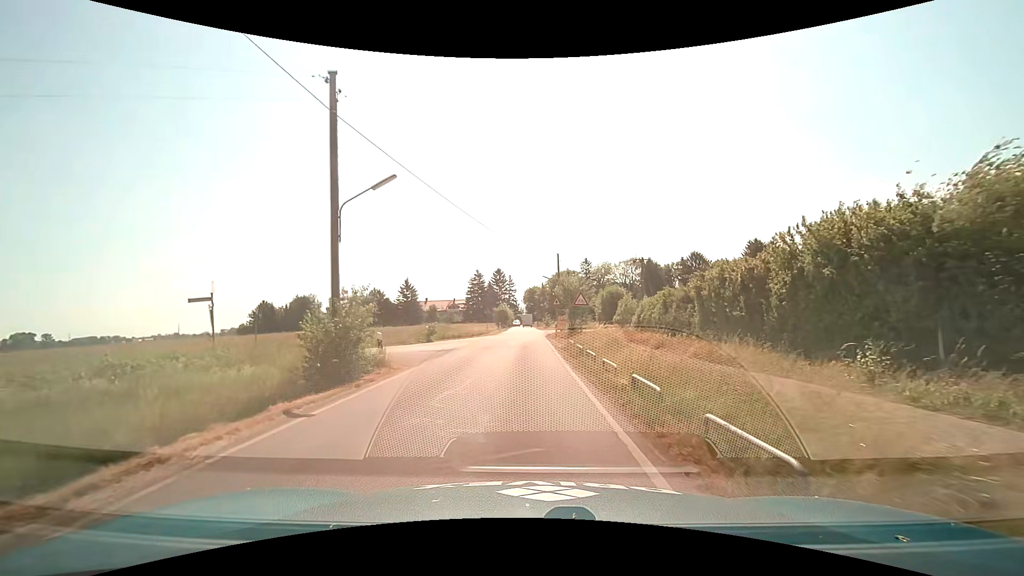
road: unclassified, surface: asphalt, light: Day
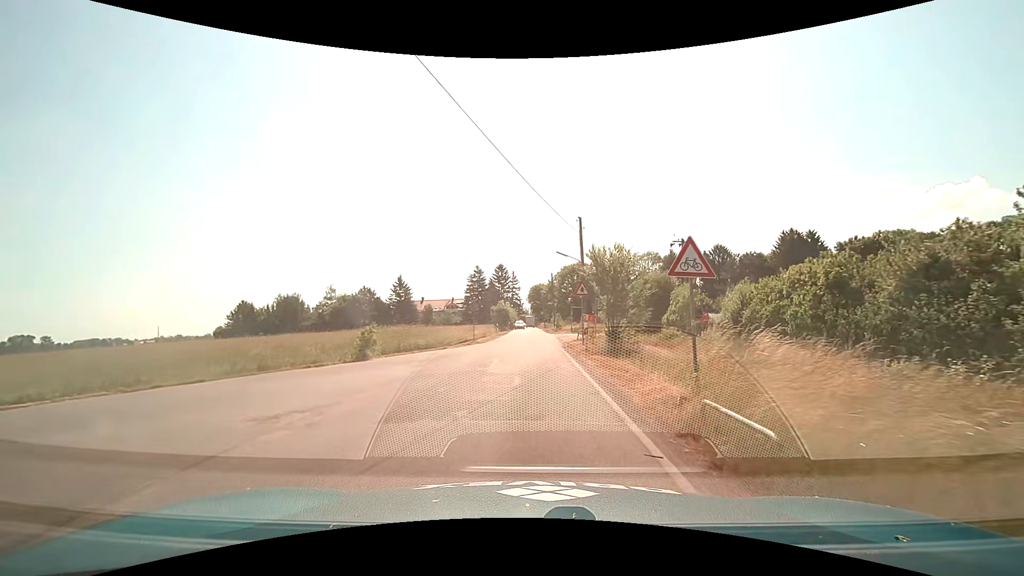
(-0.1, +16.9) m; -1°
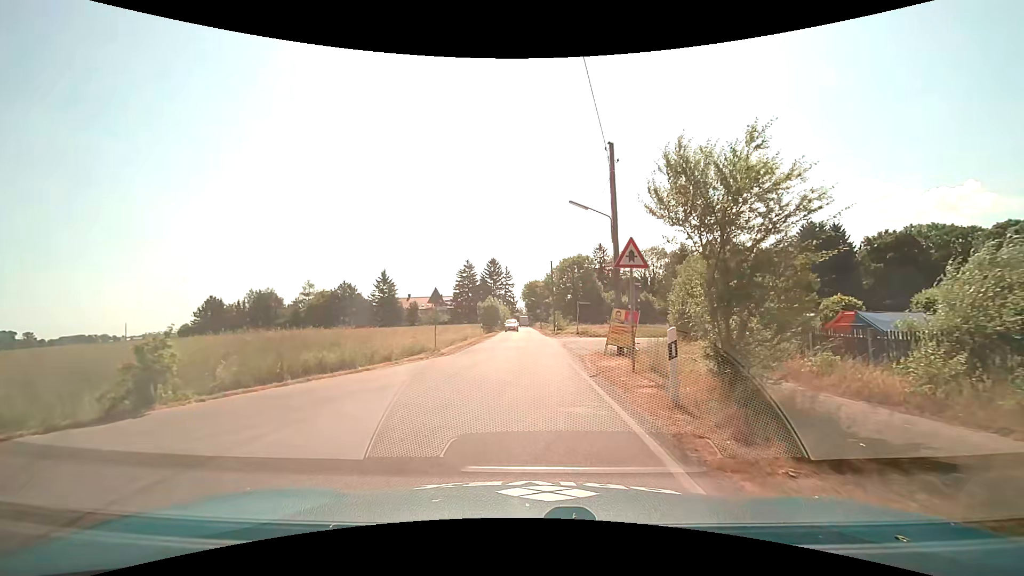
(+0.1, +12.9) m; +1°
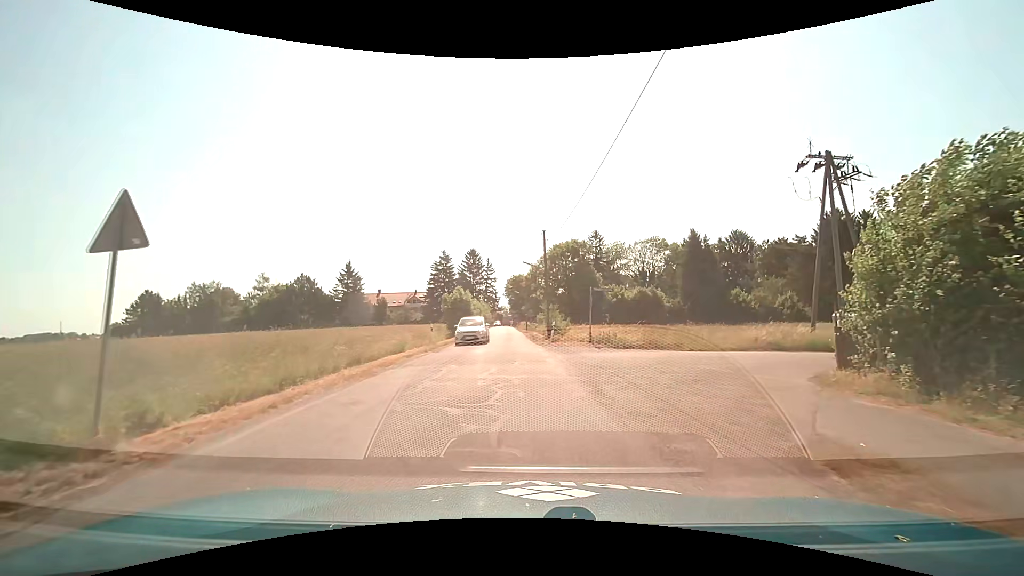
(+0.1, +17.5) m; +2°
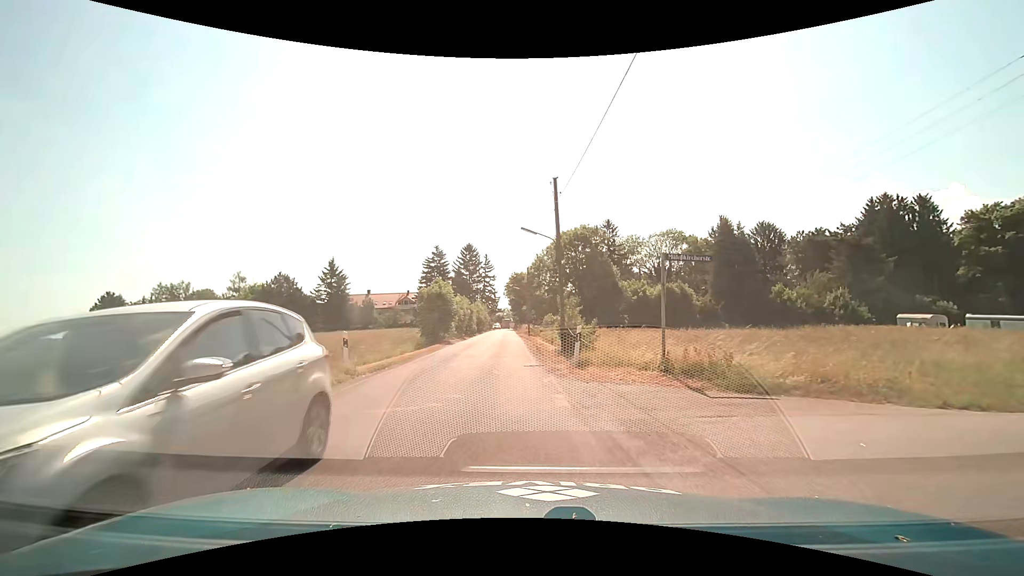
(0.0, +13.4) m; 0°
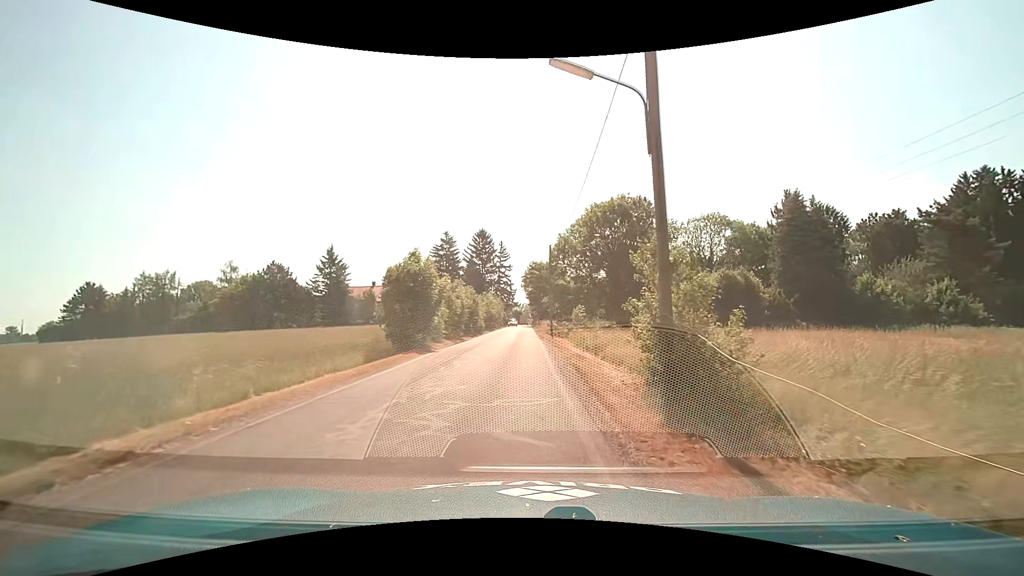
(-0.3, +13.5) m; -2°
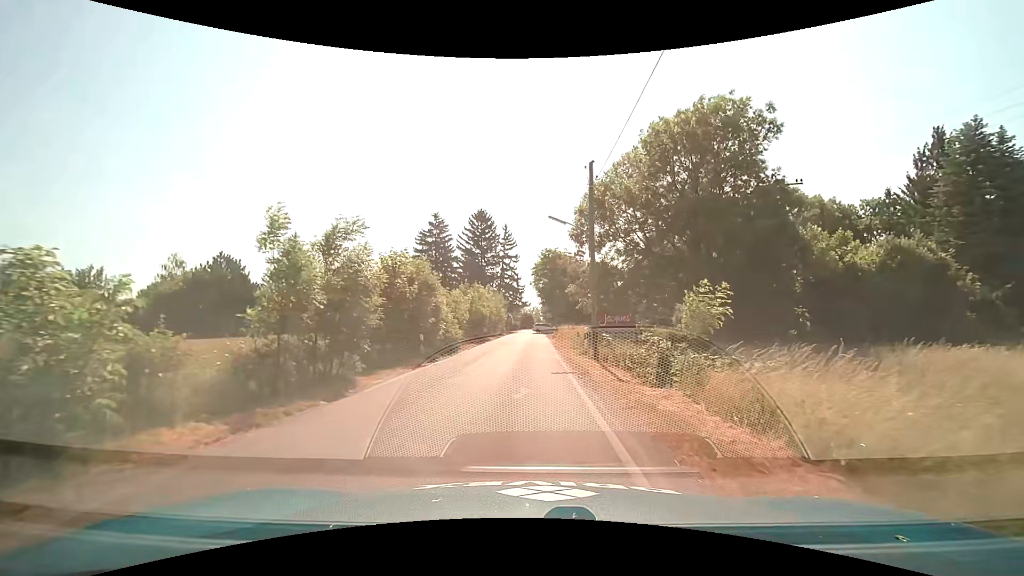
(-0.3, +22.8) m; -1°
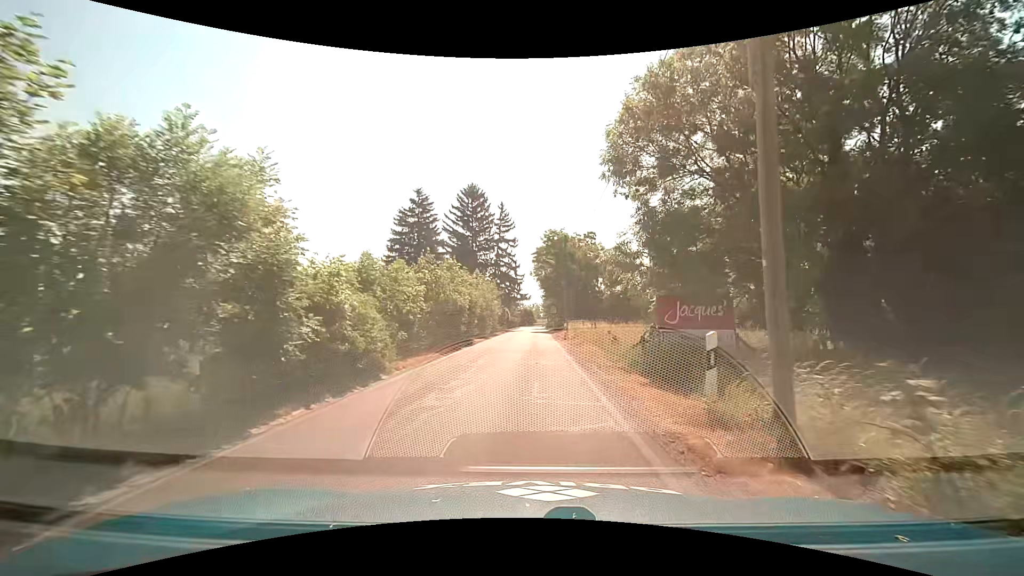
(0.0, +13.7) m; 0°
